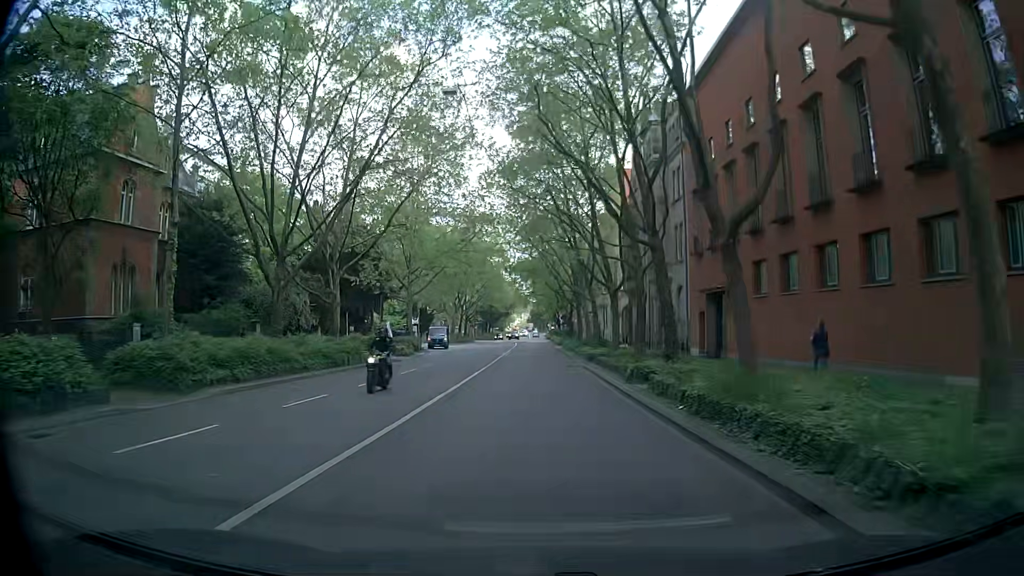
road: secondary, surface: asphalt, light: Day
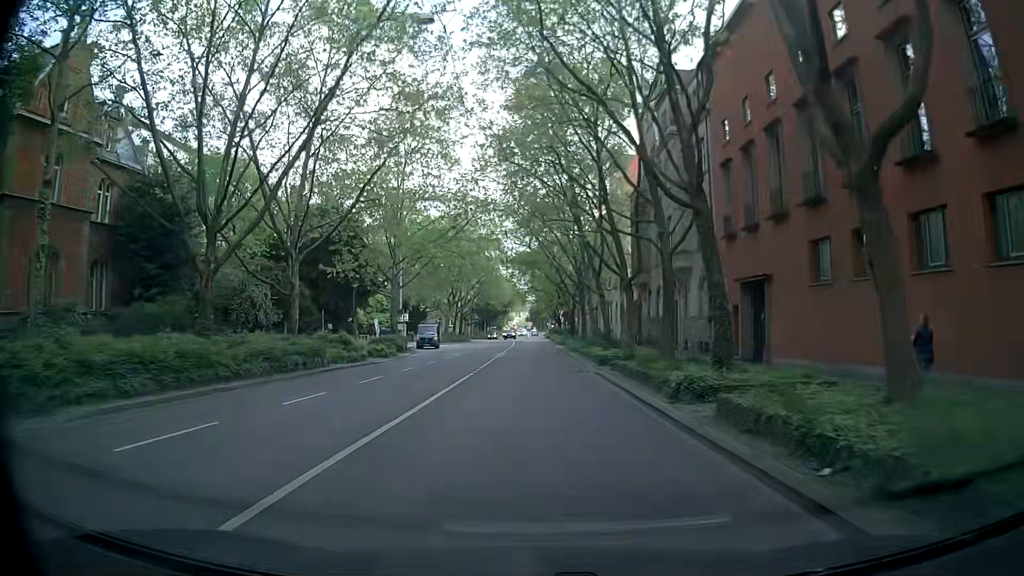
(0.0, +6.2) m; -1°
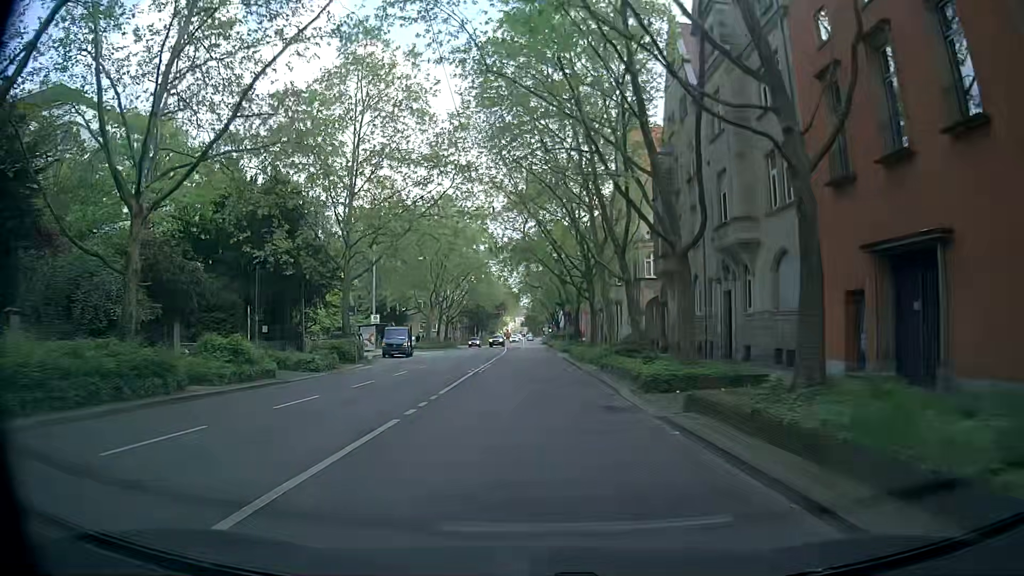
(+0.2, +12.6) m; +1°
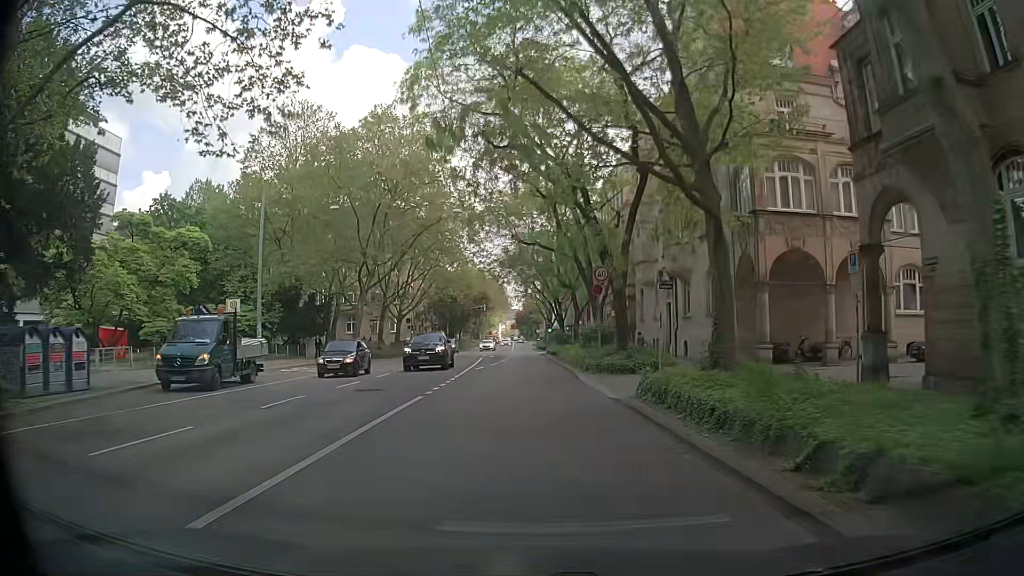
(+0.1, +30.4) m; +2°
(0, +10) (0, +20) (-1, +30) (-1, +40) (-1, +50) (-1, +60) (-2, +70) (-2, +80) (-2, +90) (-3, +100) m
